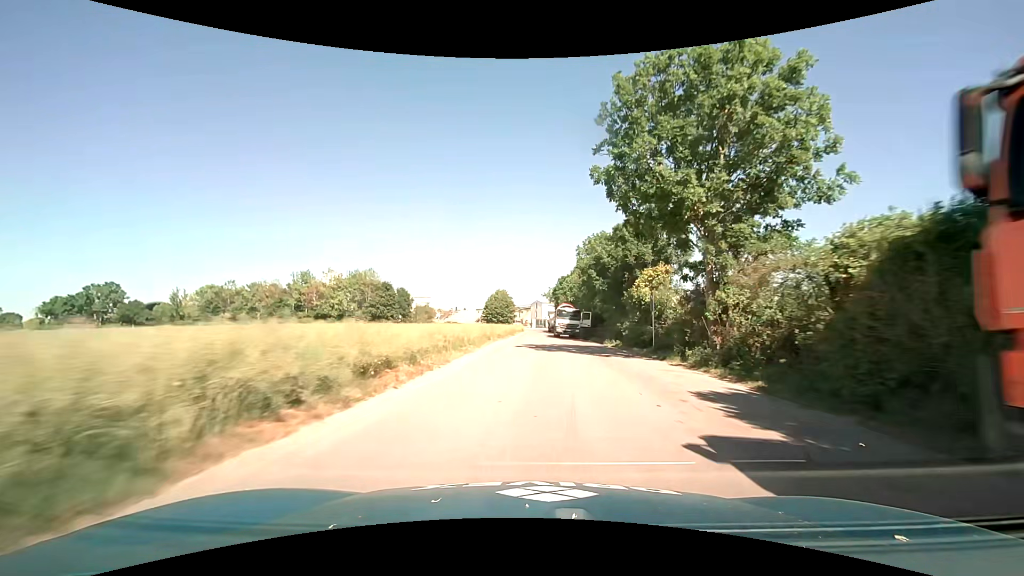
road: service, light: Day
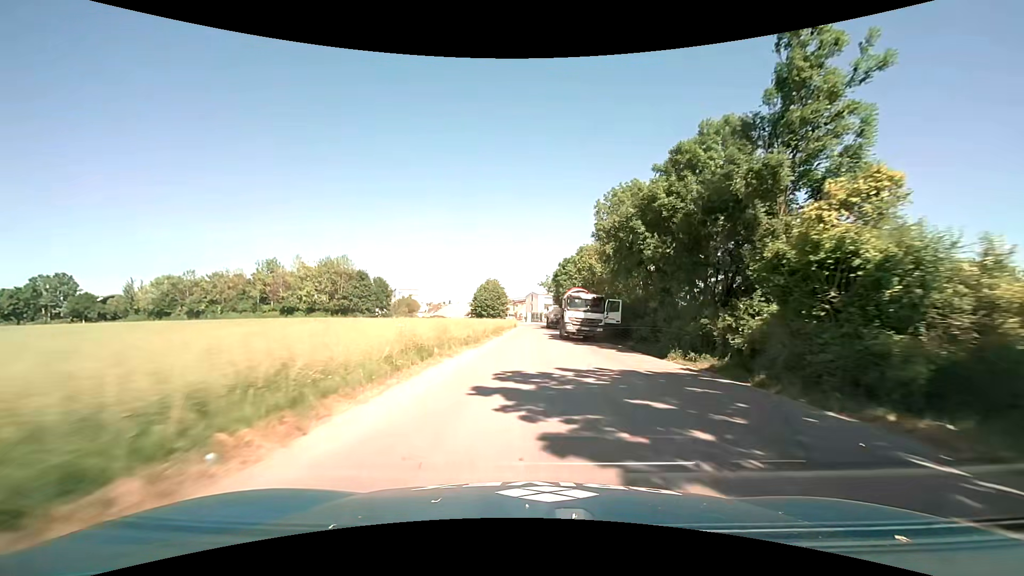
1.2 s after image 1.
(+0.2, +19.0) m; +1°
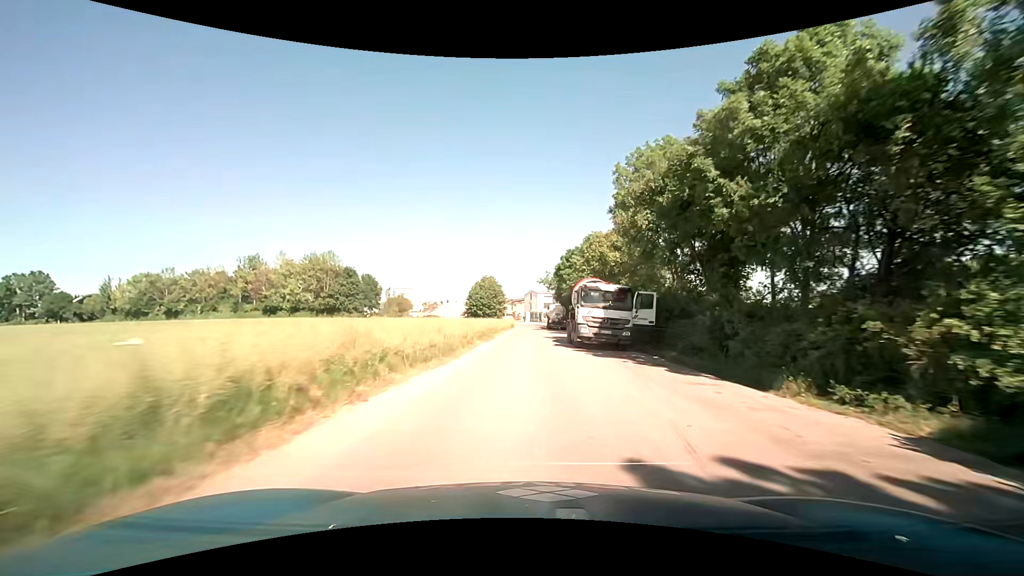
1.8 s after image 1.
(0.0, +8.9) m; 0°
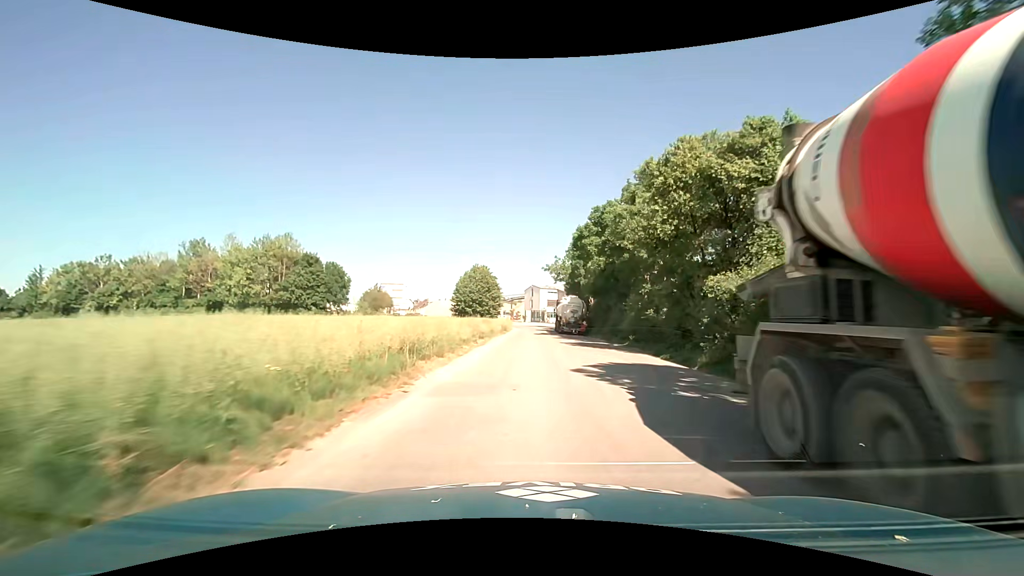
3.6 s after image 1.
(-0.1, +24.8) m; -1°
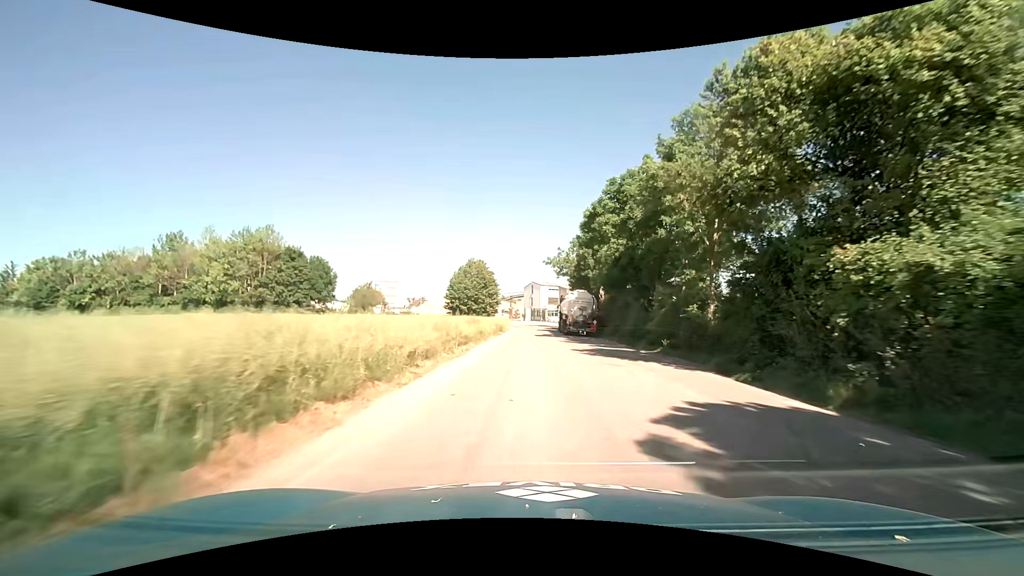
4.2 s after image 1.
(0.0, +7.8) m; +1°
